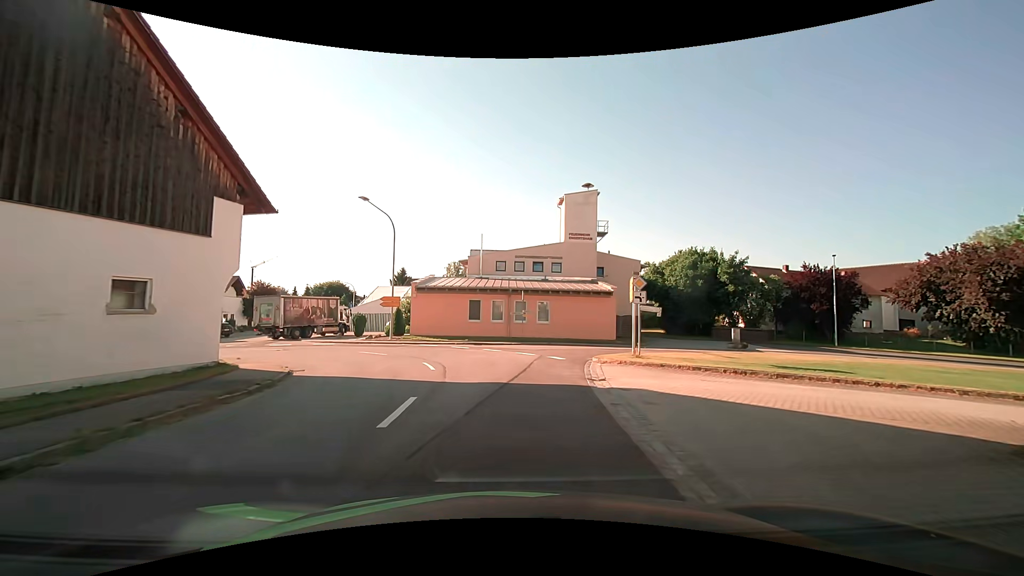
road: tertiary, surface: asphalt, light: Day
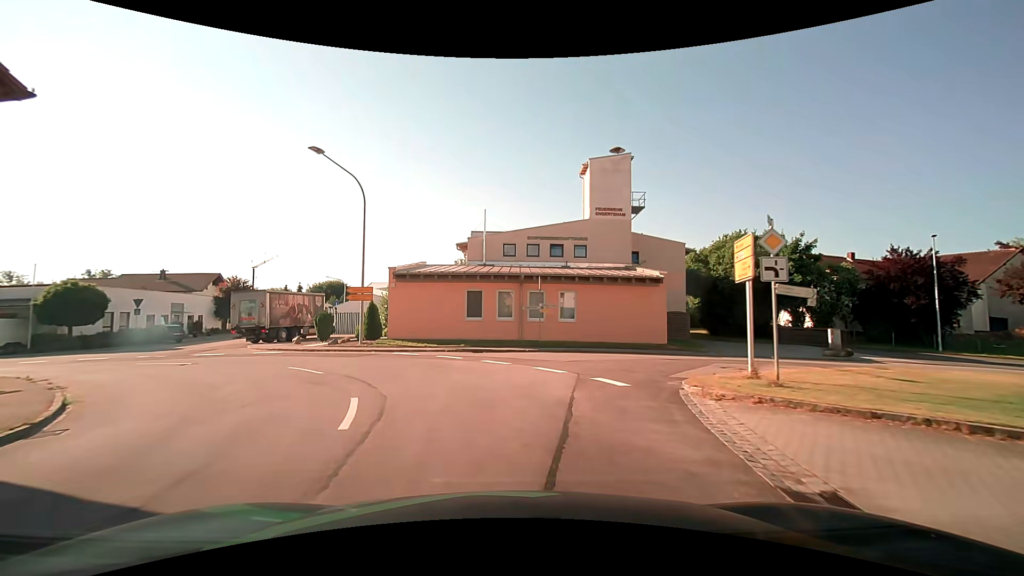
(+0.1, +9.4) m; 0°
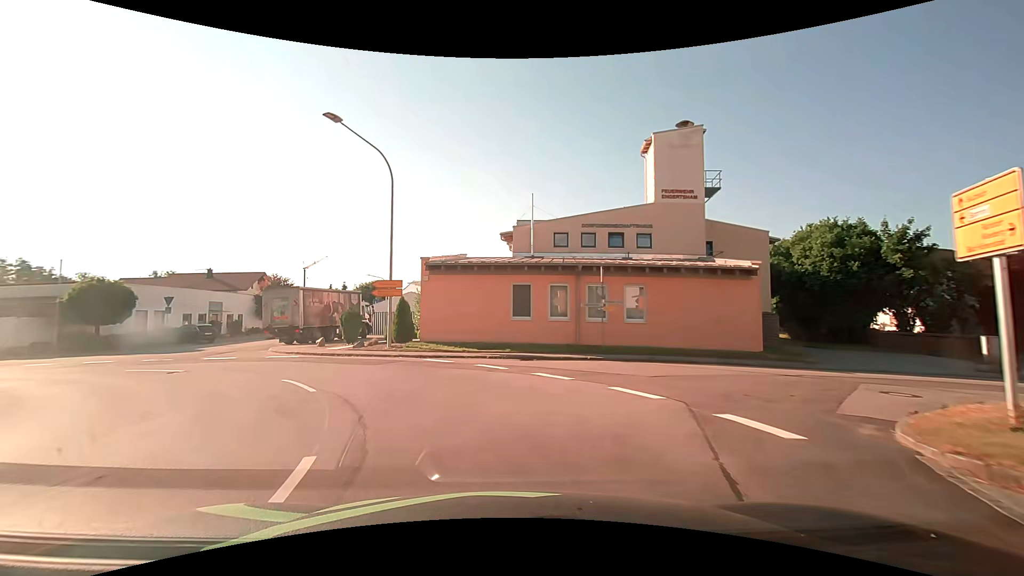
(-0.2, +4.4) m; -7°
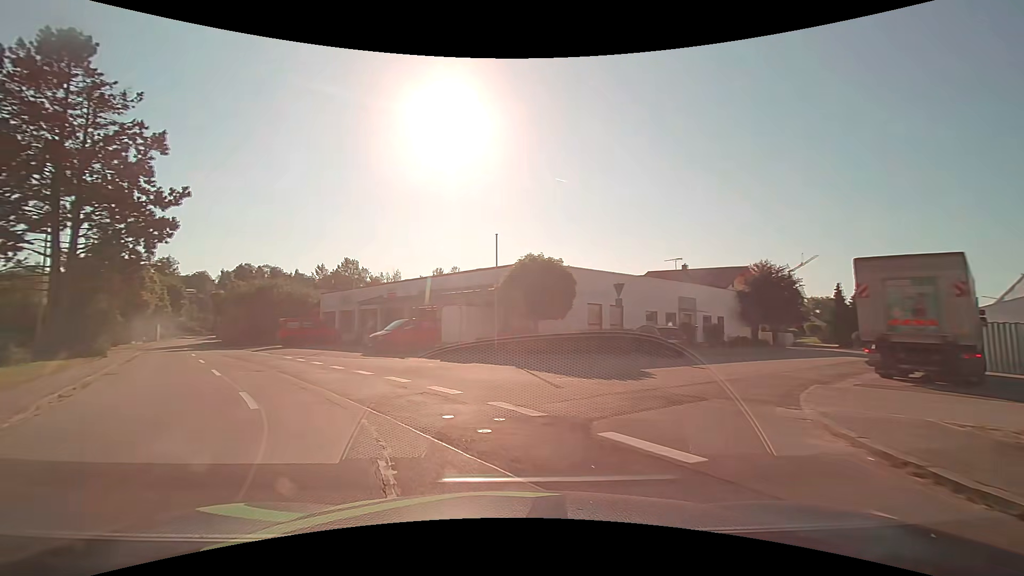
(-7.1, +17.9) m; -50°
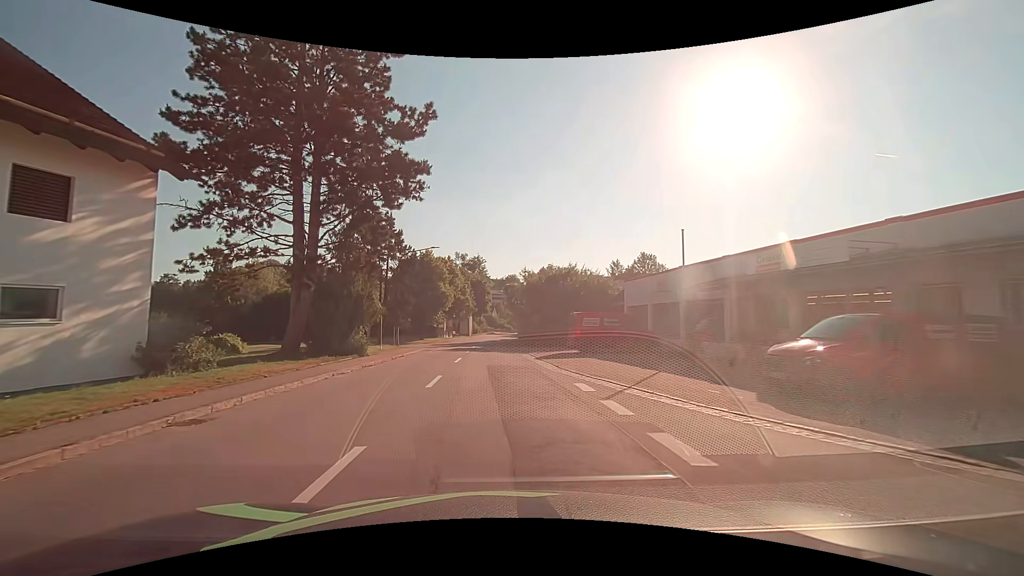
(-5.7, +15.7) m; -33°
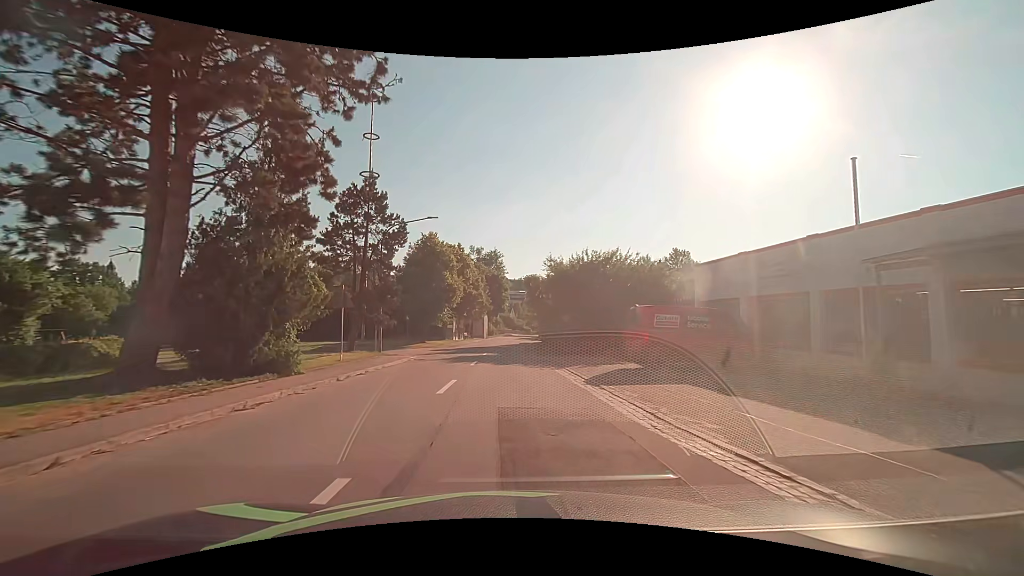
(-0.2, +10.5) m; -1°
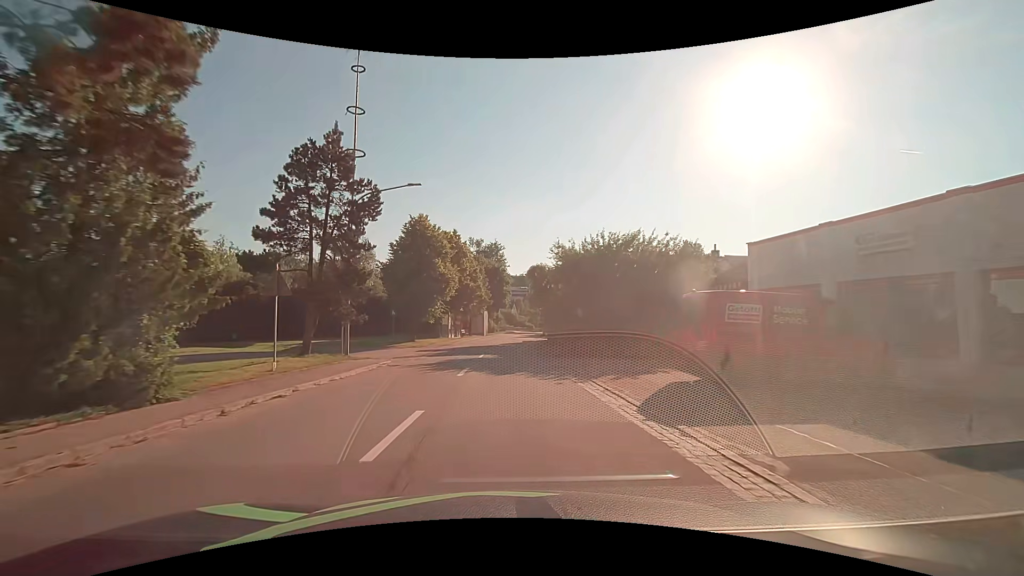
(-0.1, +5.8) m; 0°
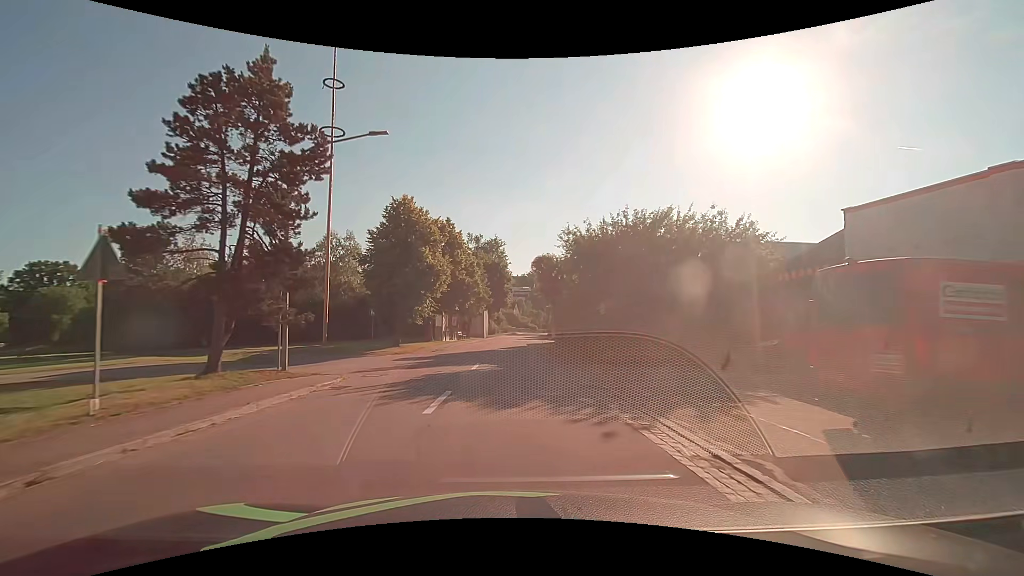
(0.0, +6.0) m; 0°
(0, +10) (0, +20) (0, +30) (0, +40) (+1, +50) (+2, +60) (+3, +70) (+4, +80) (+5, +90) (+6, +100) m
